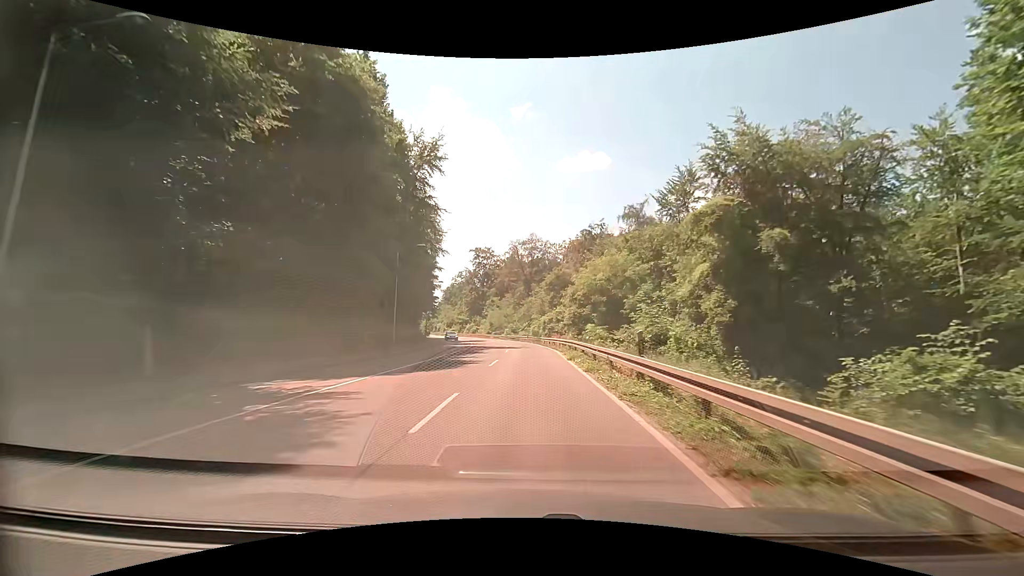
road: secondary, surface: asphalt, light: Day
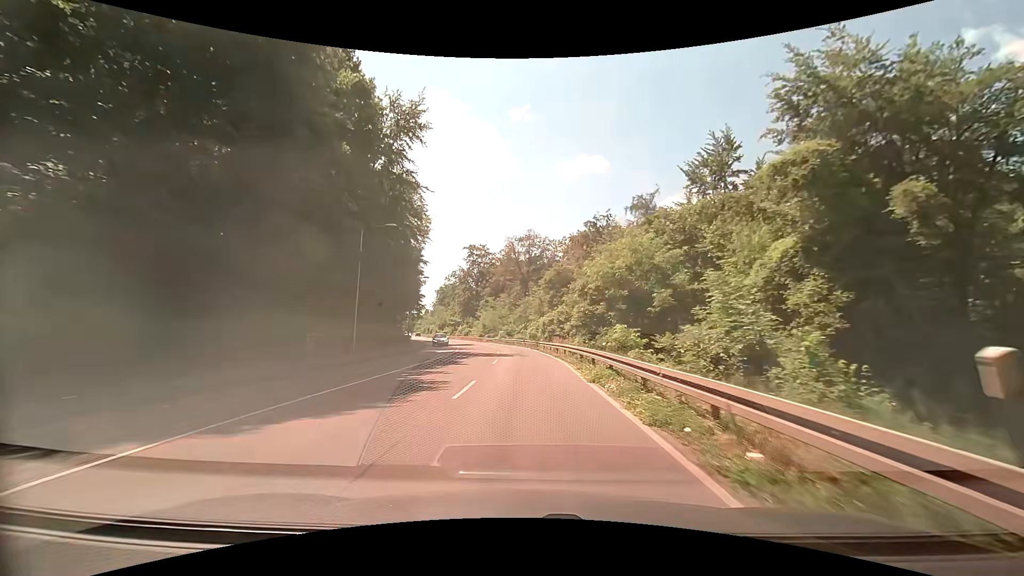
(0.0, +8.4) m; 0°
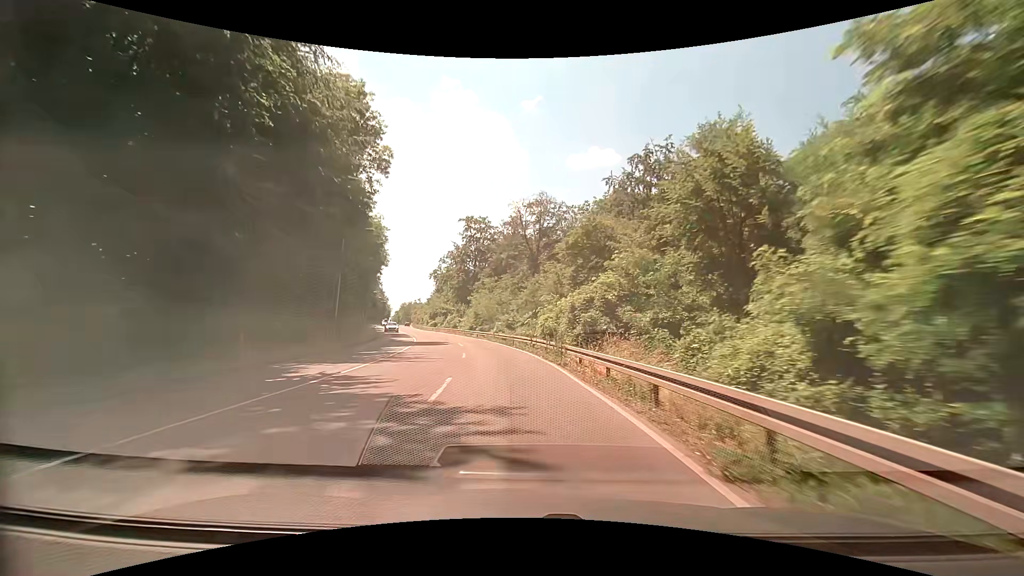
(+0.3, +25.5) m; 0°
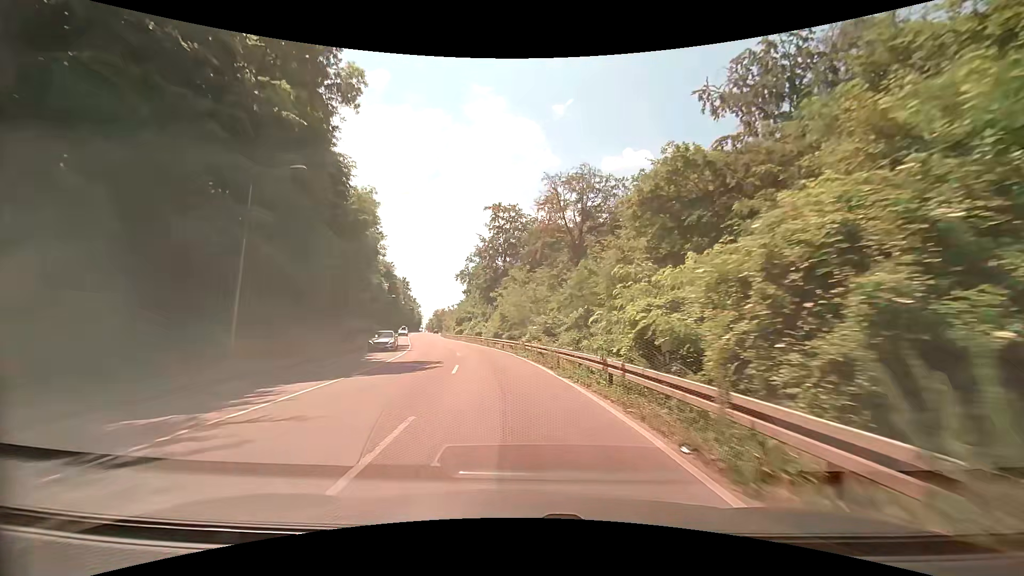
(-0.5, +17.1) m; -4°
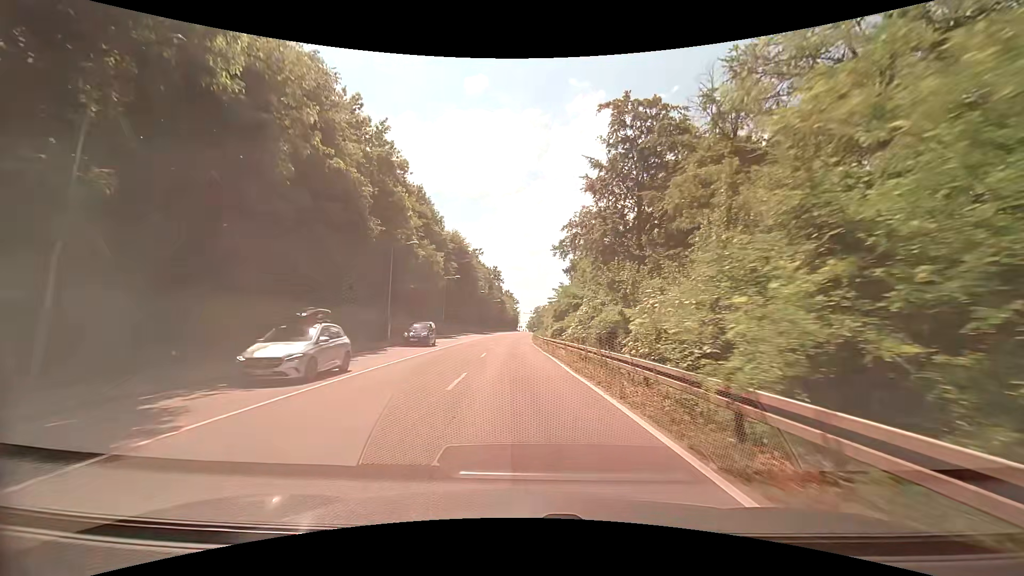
(-4.6, +41.6) m; -12°
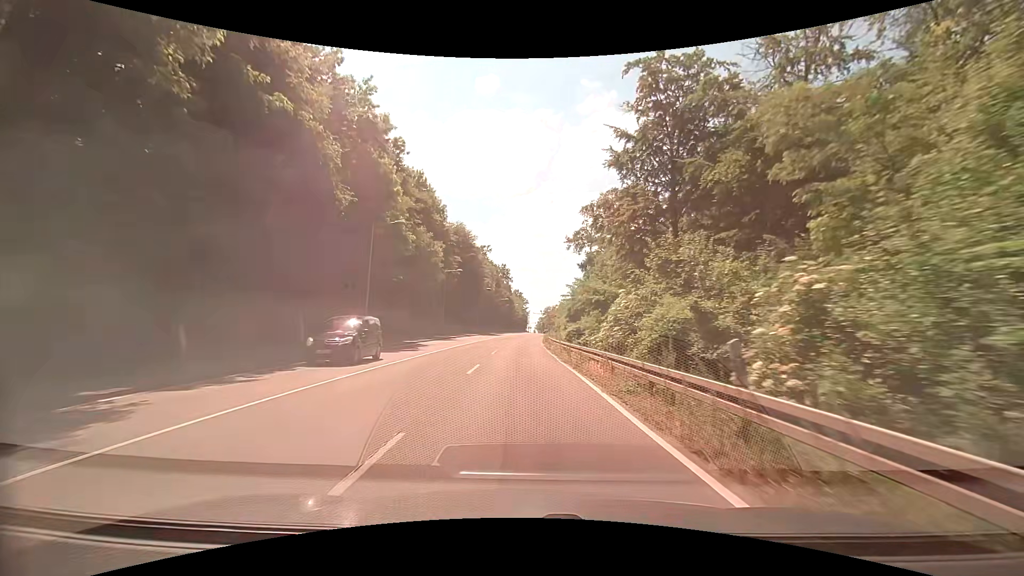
(-0.1, +8.3) m; -2°
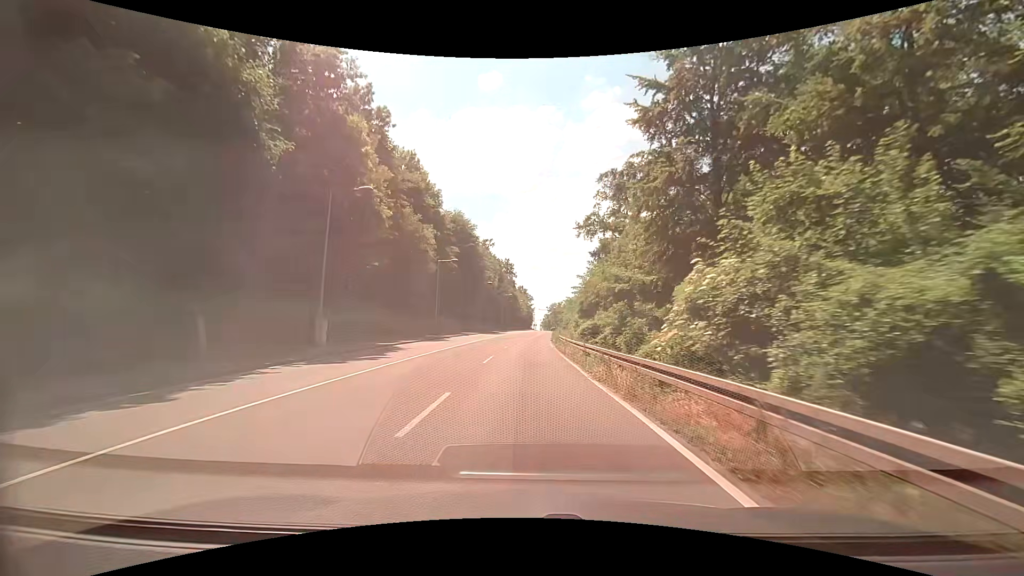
(+0.1, +8.3) m; 0°
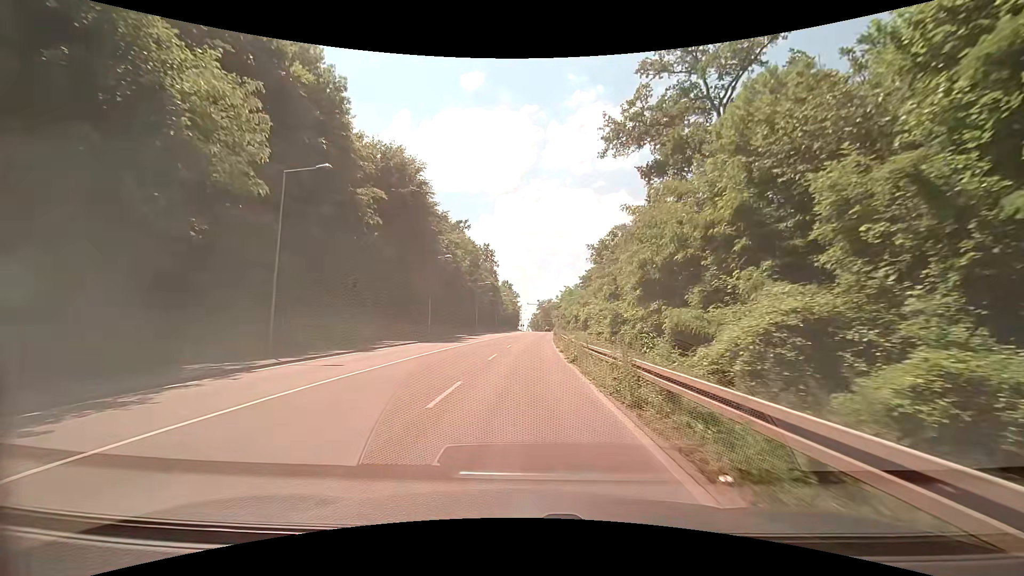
(+0.4, +33.7) m; +1°
(0, +10) (0, +20) (+1, +30) (+1, +40) (+2, +50) (+2, +60) (+3, +70) (+4, +80) (+4, +90) (+5, +100) m
